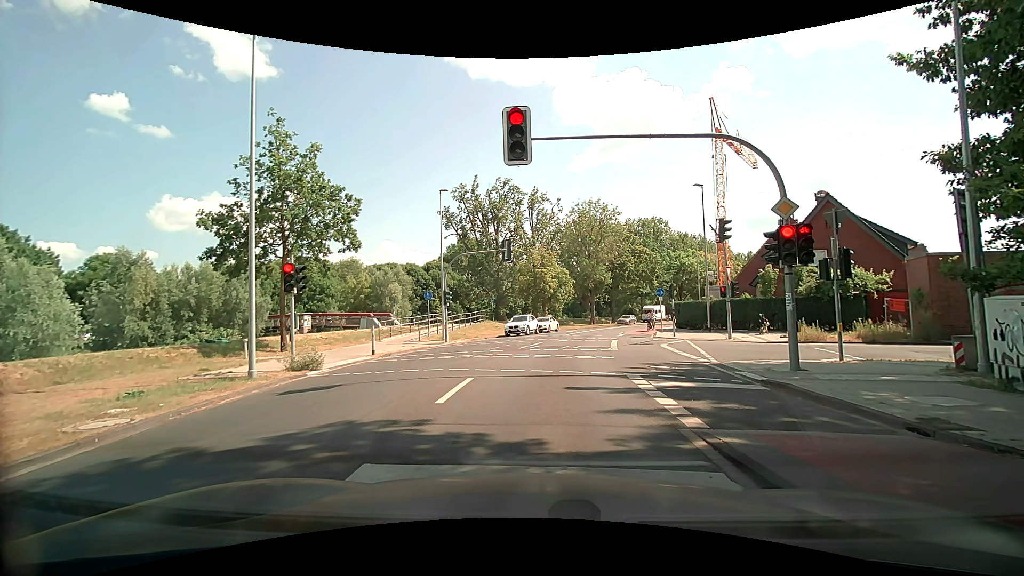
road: secondary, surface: asphalt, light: Day
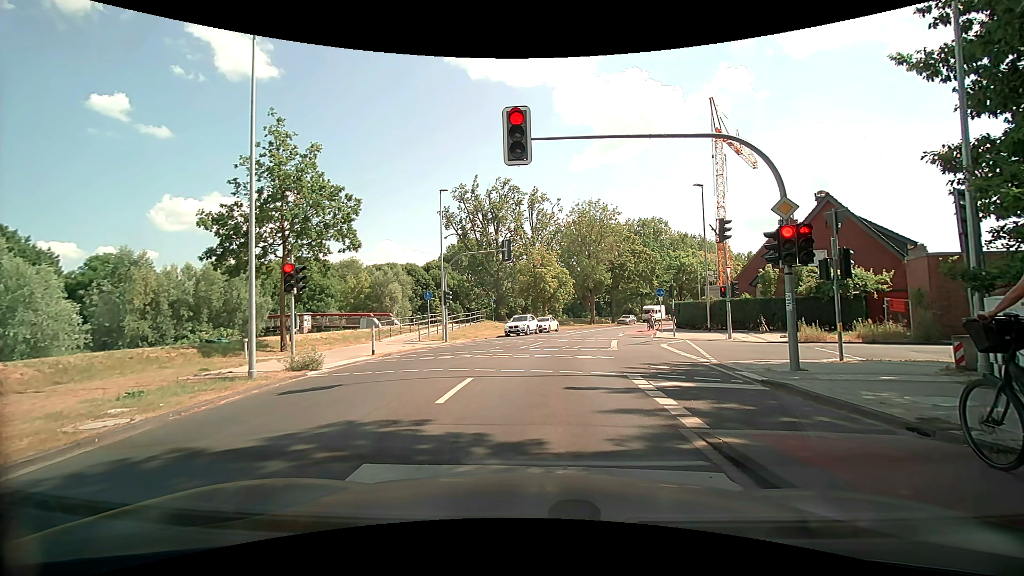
(0.0, 0.0) m; 0°
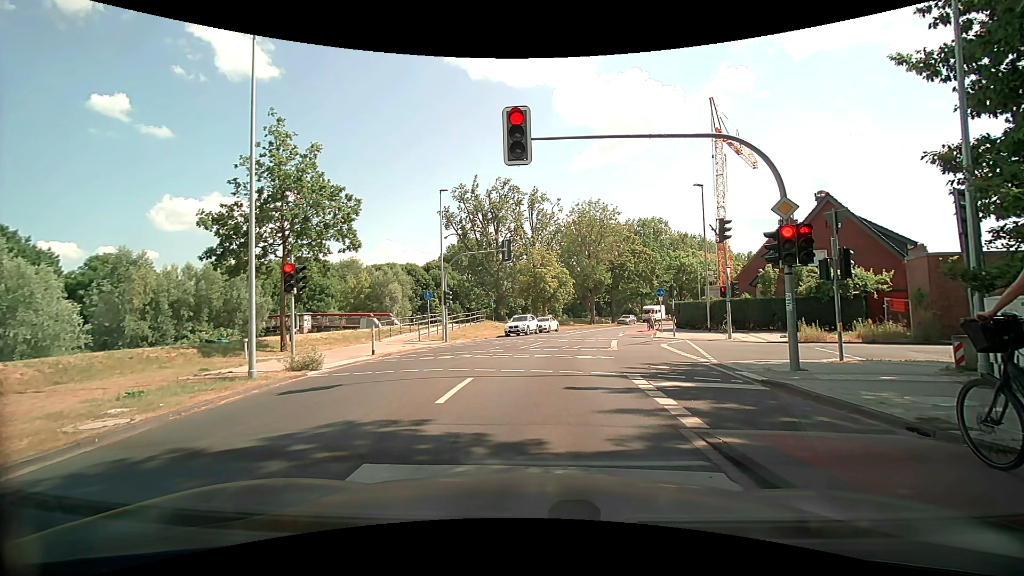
(0.0, 0.0) m; 0°
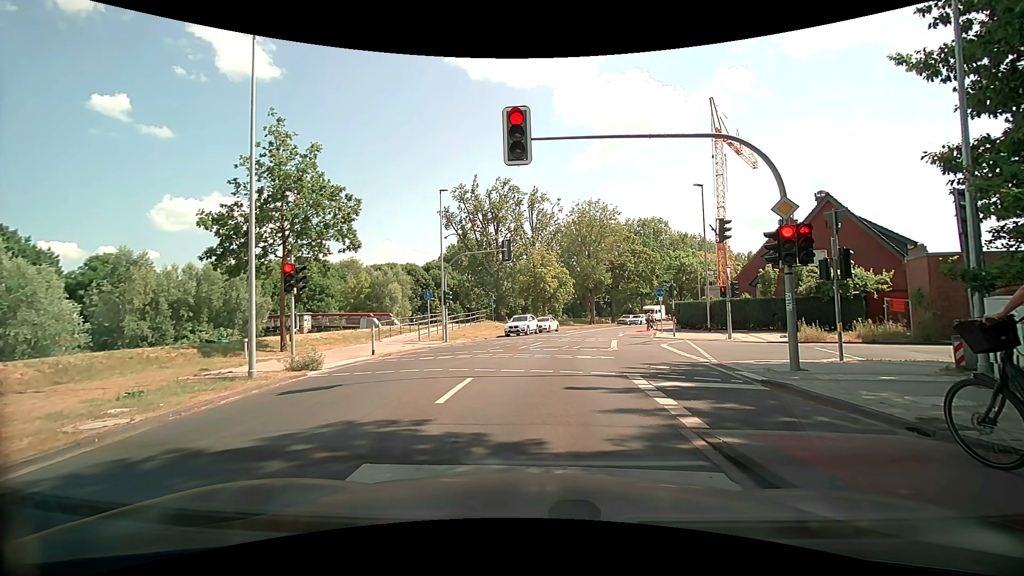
(0.0, 0.0) m; 0°
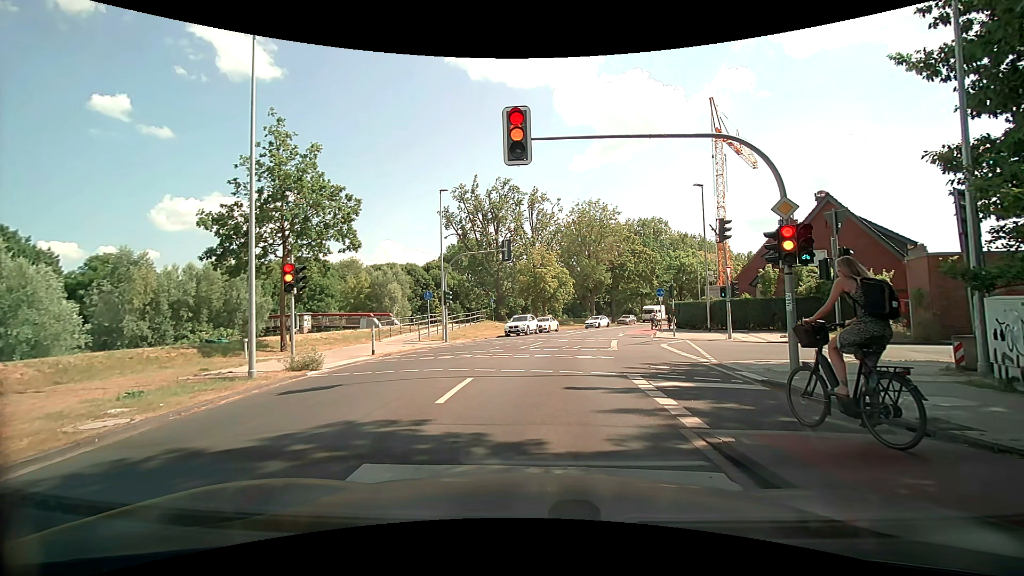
(0.0, 0.0) m; 0°
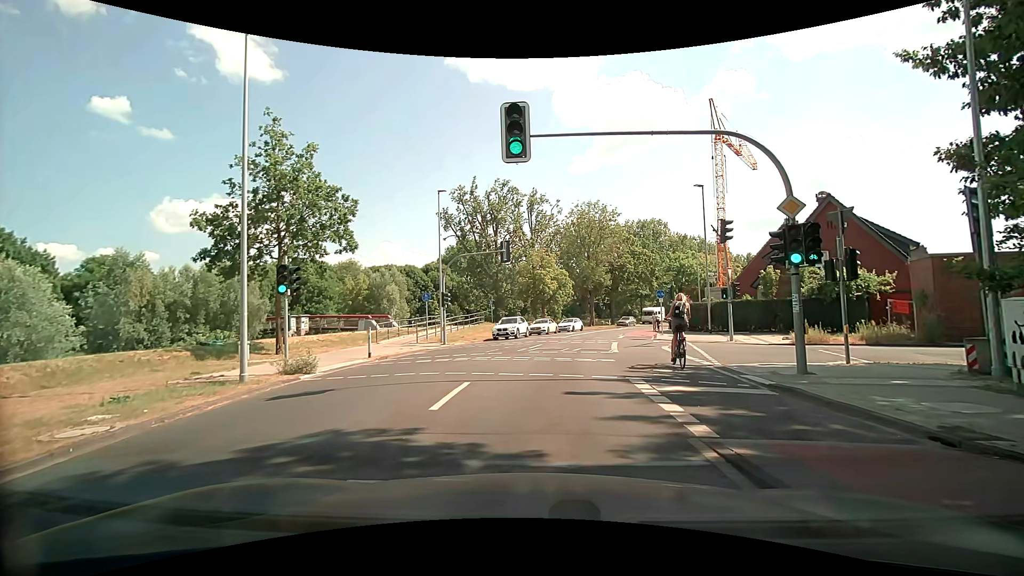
(0.0, +0.3) m; 0°
